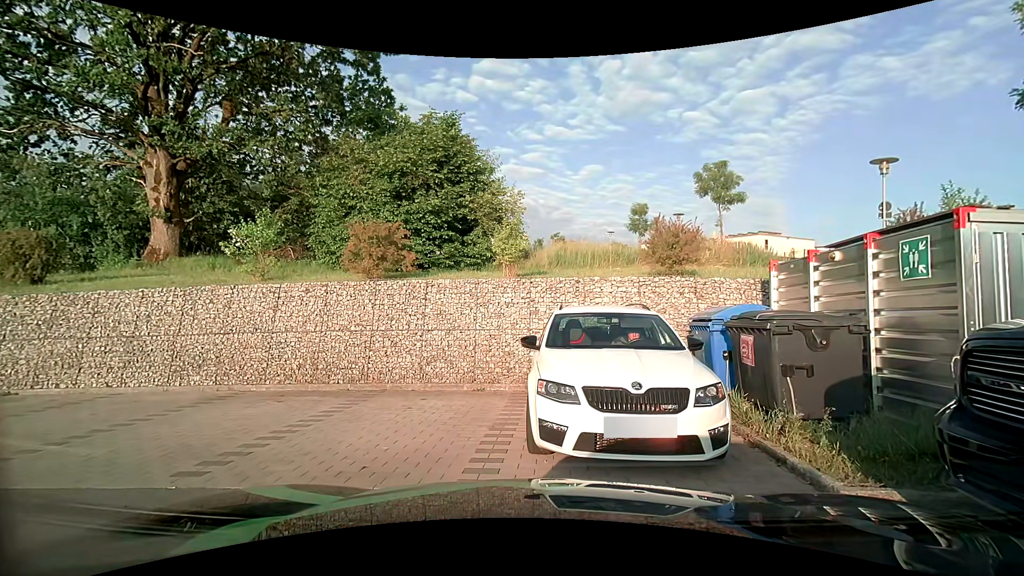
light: Day
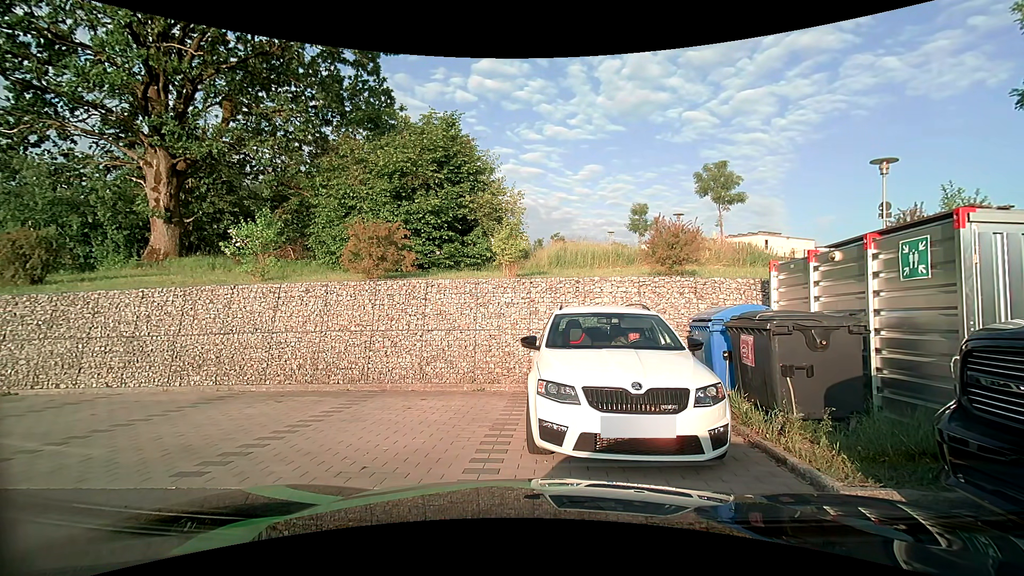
(0.0, +0.1) m; 0°
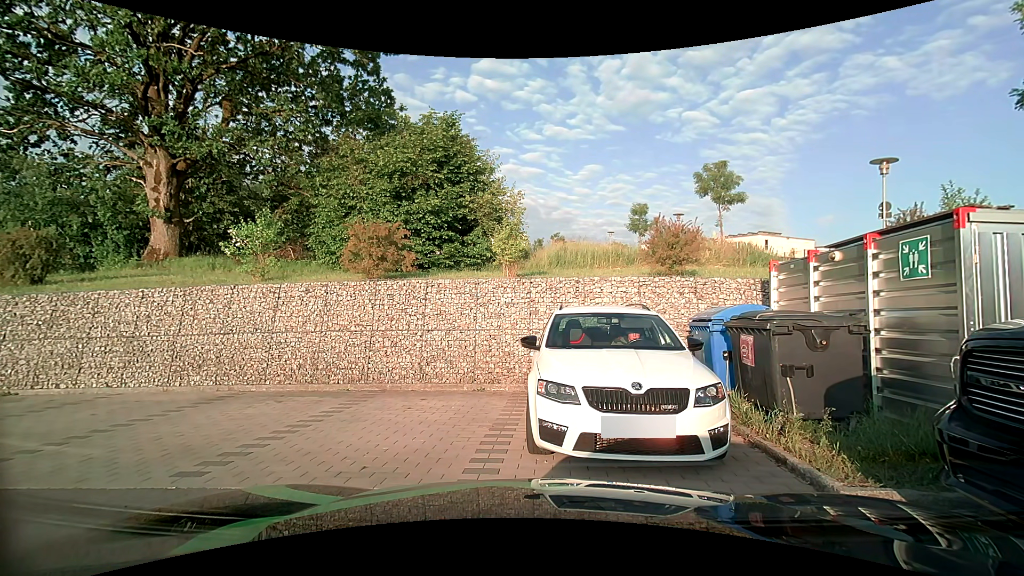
(0.0, 0.0) m; 0°
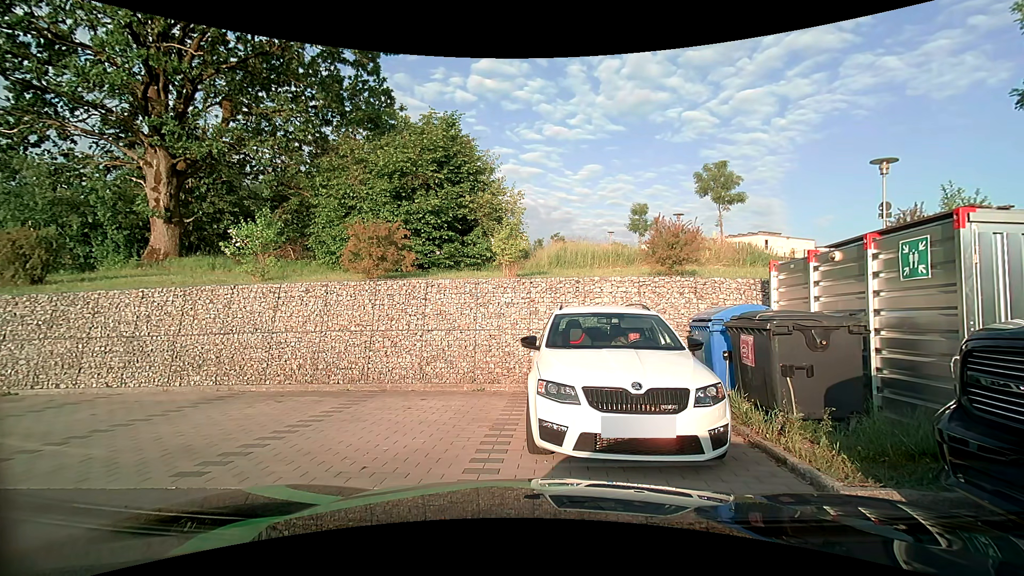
(0.0, 0.0) m; 0°
